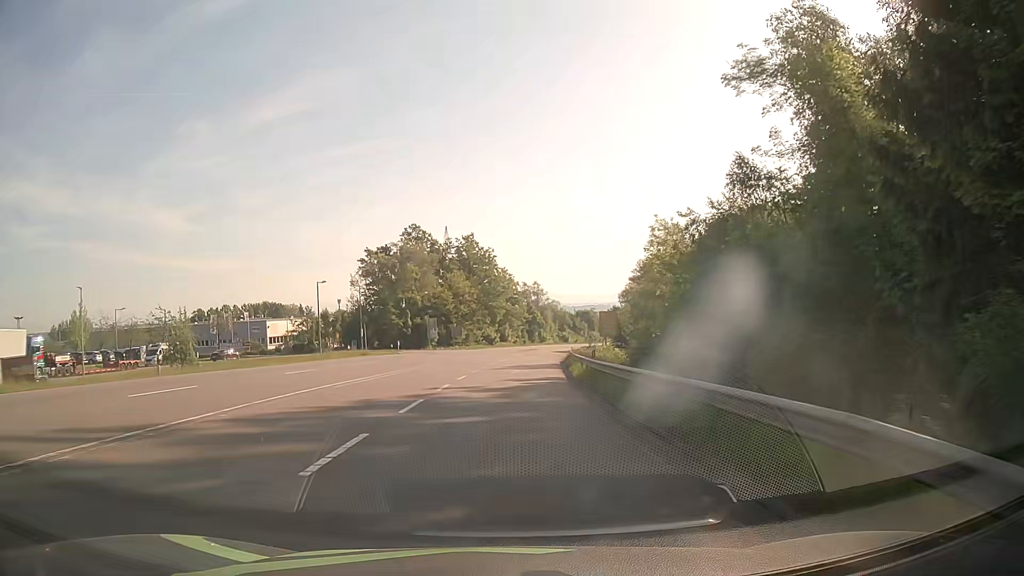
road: secondary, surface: asphalt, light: Day
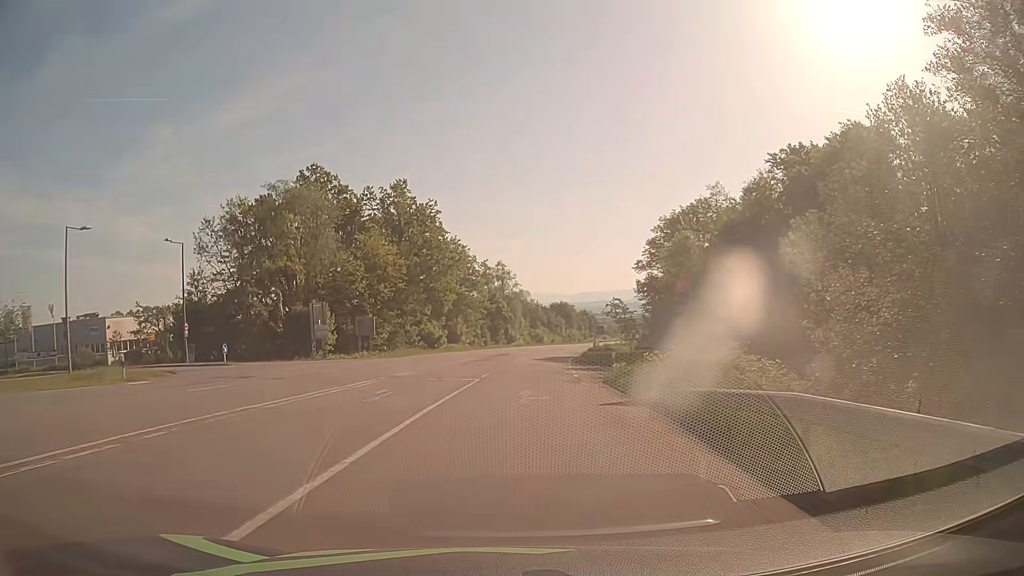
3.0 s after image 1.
(+1.3, +45.7) m; +3°
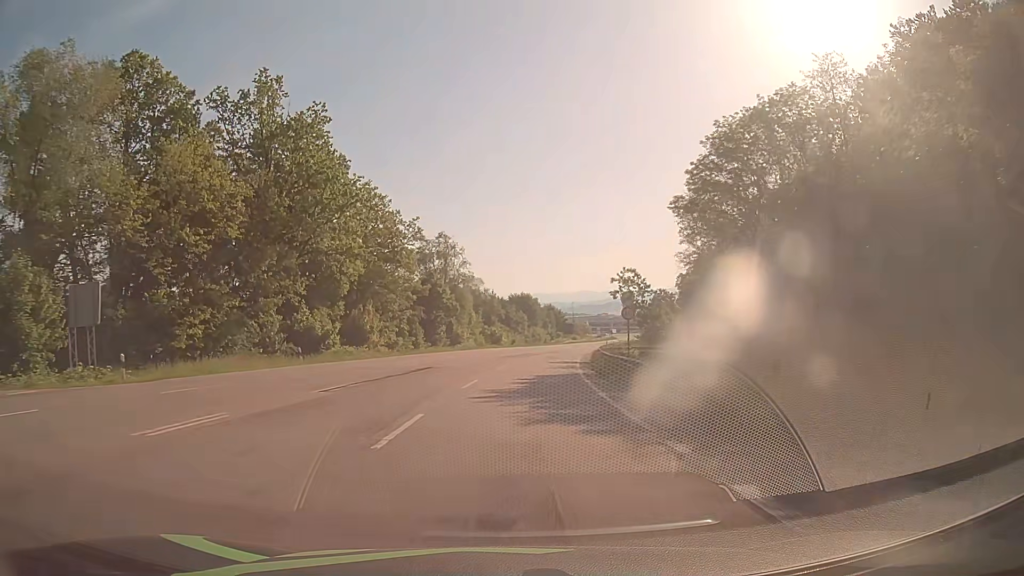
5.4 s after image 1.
(+1.3, +36.5) m; +4°
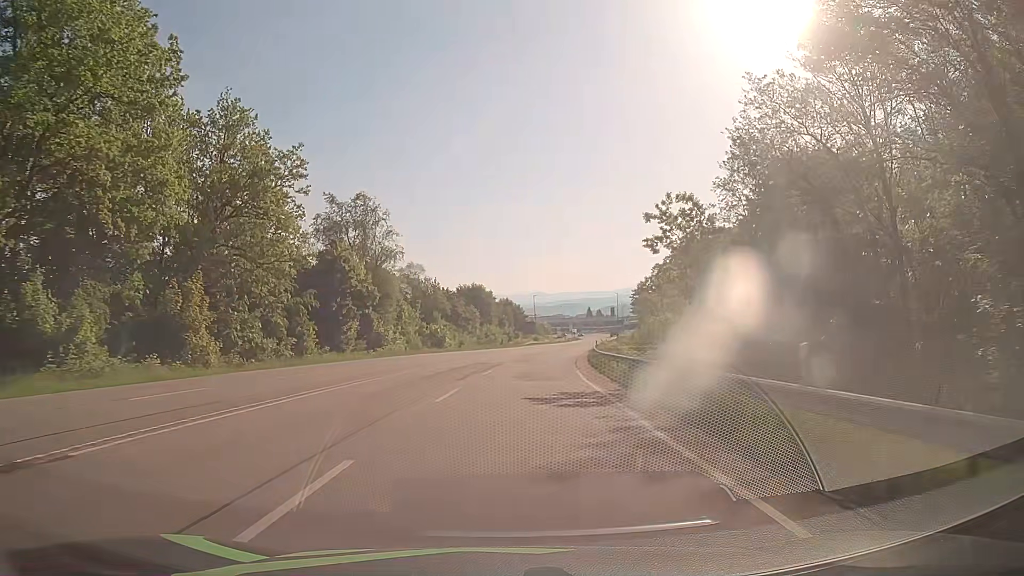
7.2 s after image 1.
(+1.0, +27.3) m; +4°
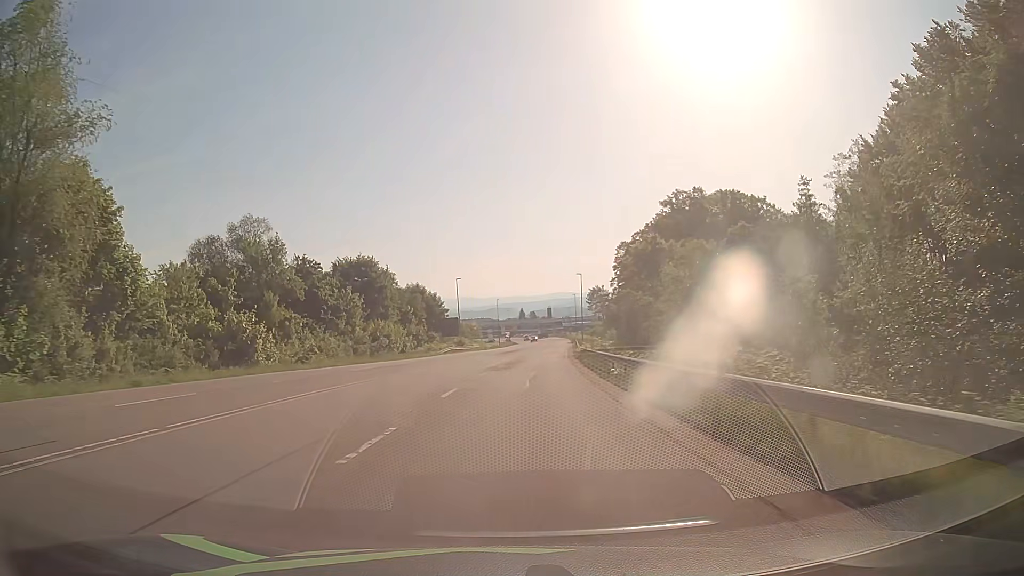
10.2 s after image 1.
(+2.4, +45.5) m; +6°
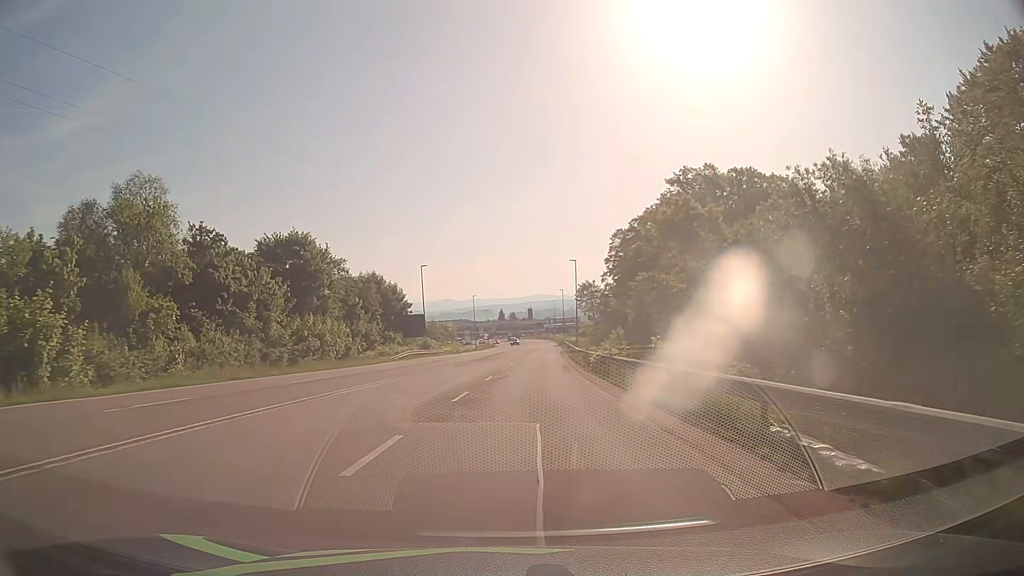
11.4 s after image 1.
(+0.3, +18.2) m; +2°
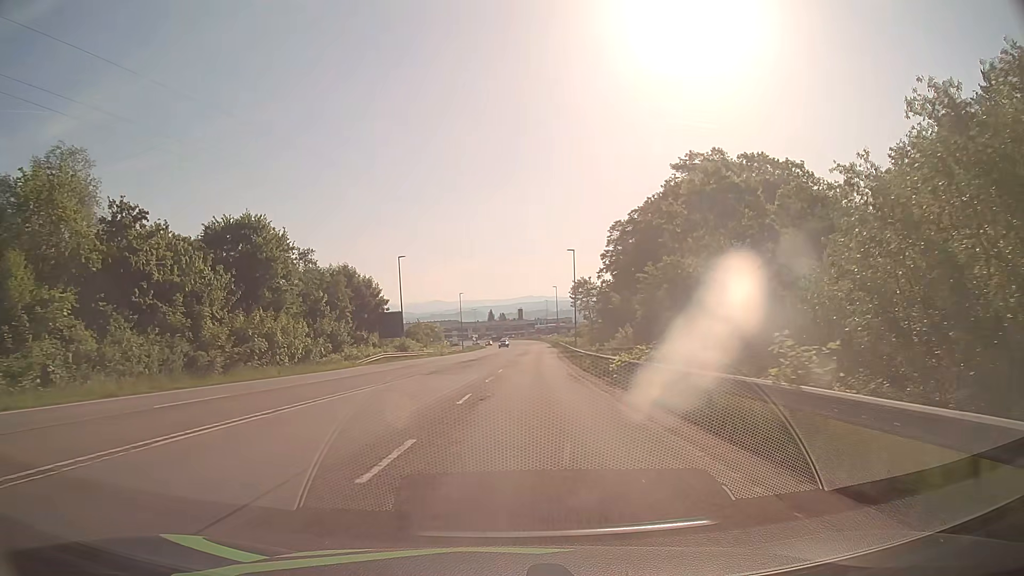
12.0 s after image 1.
(0.0, +9.1) m; +1°
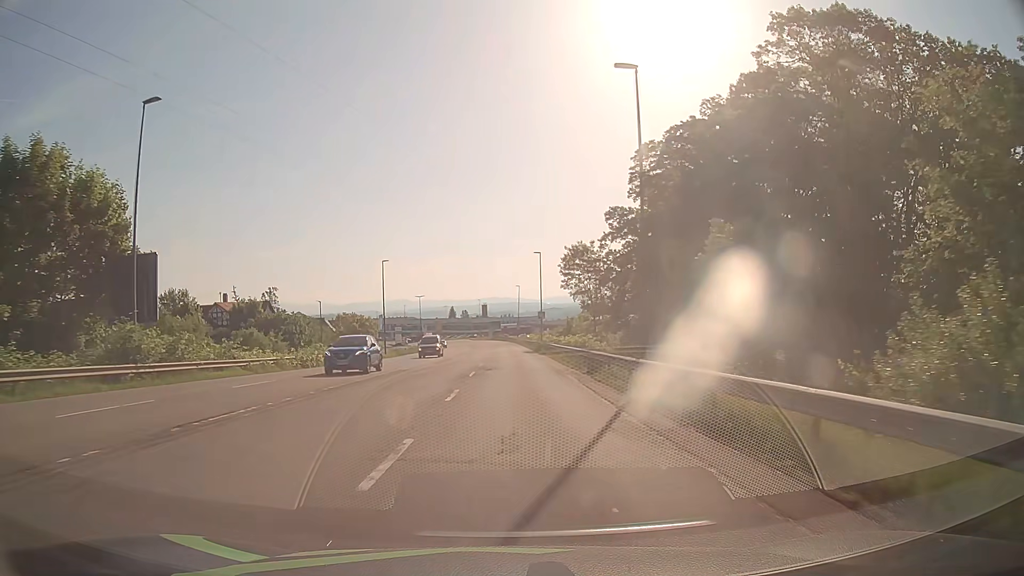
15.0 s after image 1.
(+1.2, +45.5) m; +3°
(0, +10) (0, +20) (0, +30) (0, +40) (0, +50) (0, +60) (-1, +70) (-1, +80) (-1, +90) (-2, +100) m
